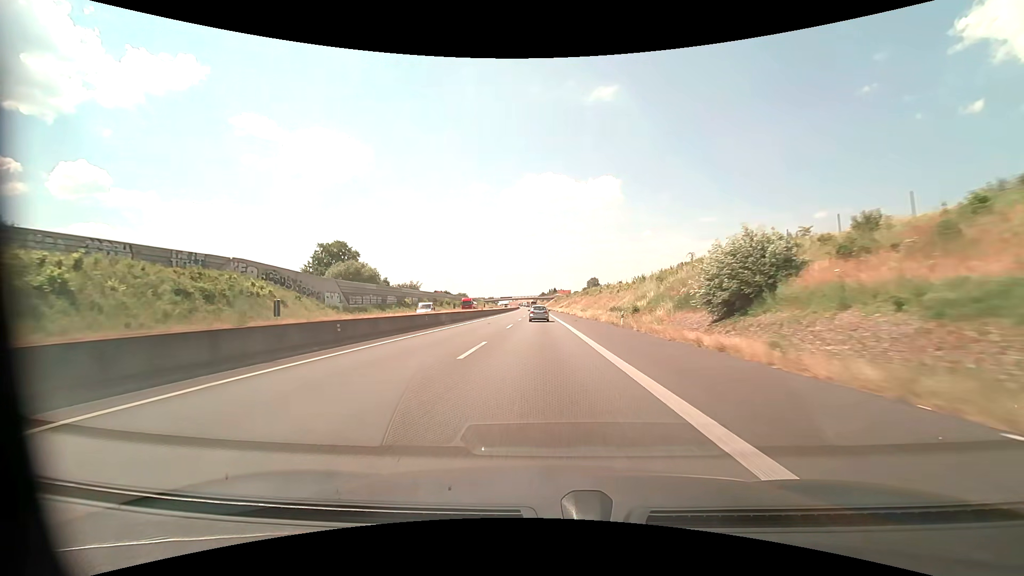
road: motorway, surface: asphalt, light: Day
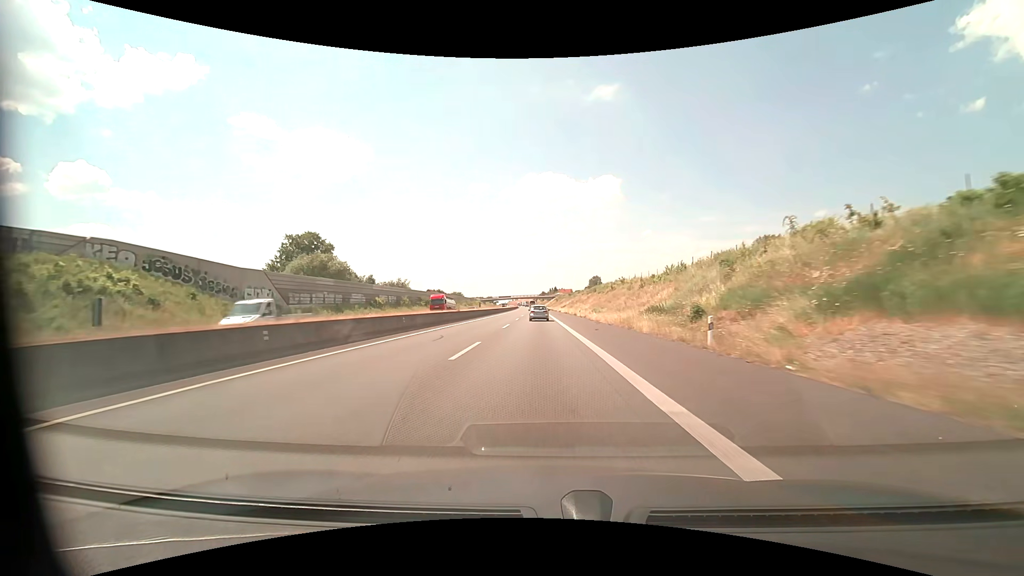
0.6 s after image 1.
(0.0, +18.5) m; 0°
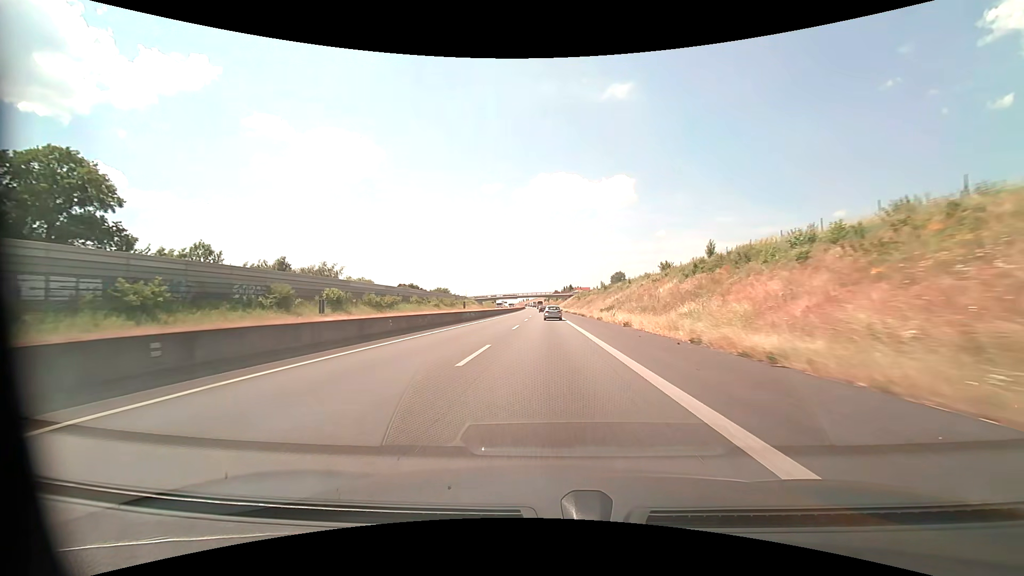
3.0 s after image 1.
(-1.4, +74.2) m; -1°
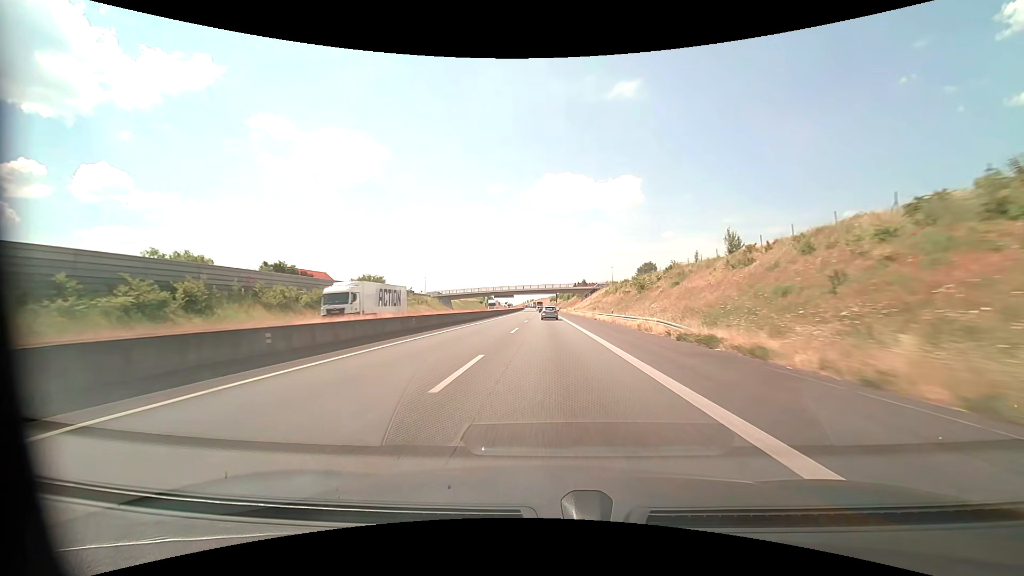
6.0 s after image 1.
(-0.4, +94.4) m; -1°
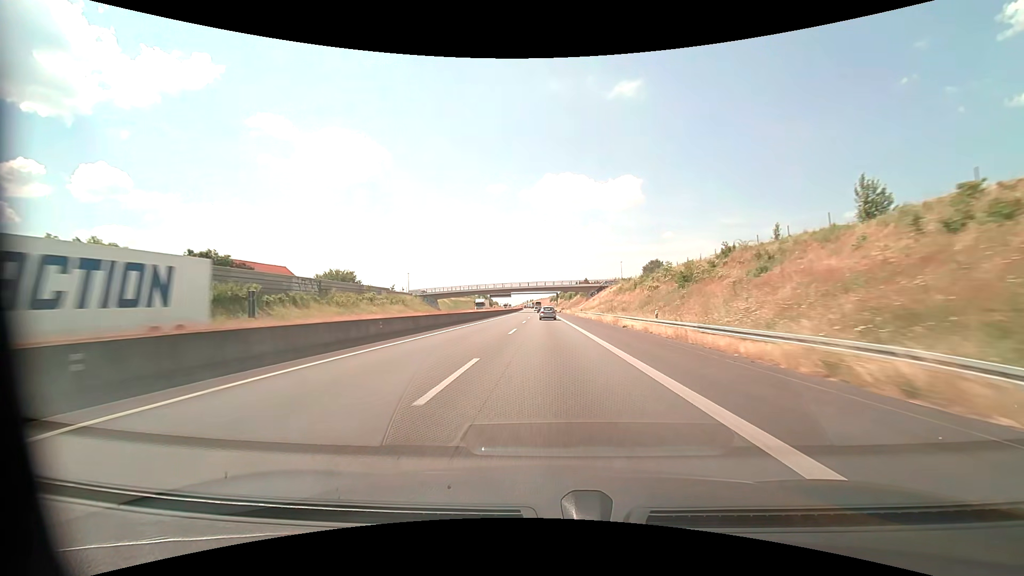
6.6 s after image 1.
(0.0, +19.2) m; 0°
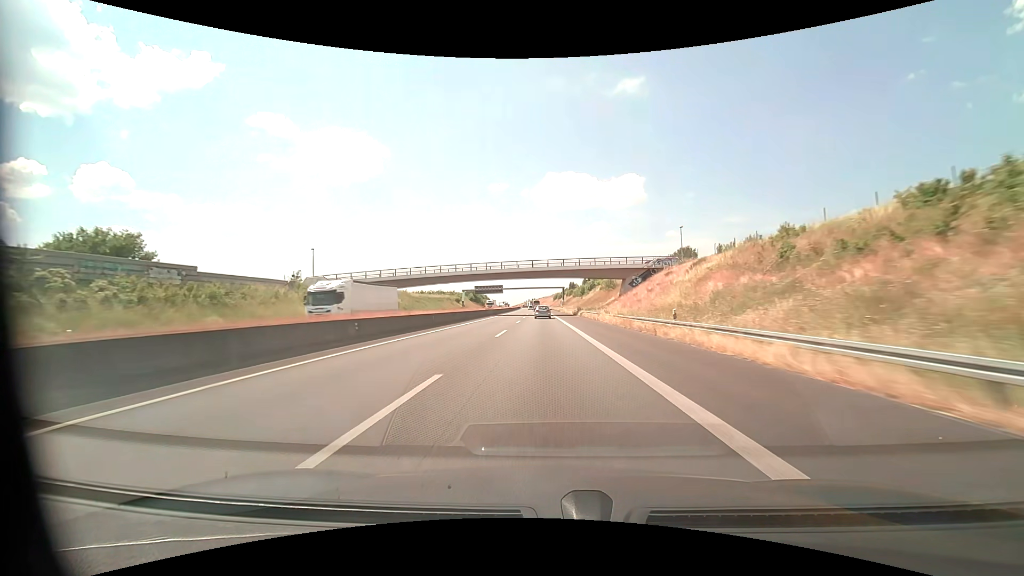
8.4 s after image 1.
(0.0, +57.9) m; 0°
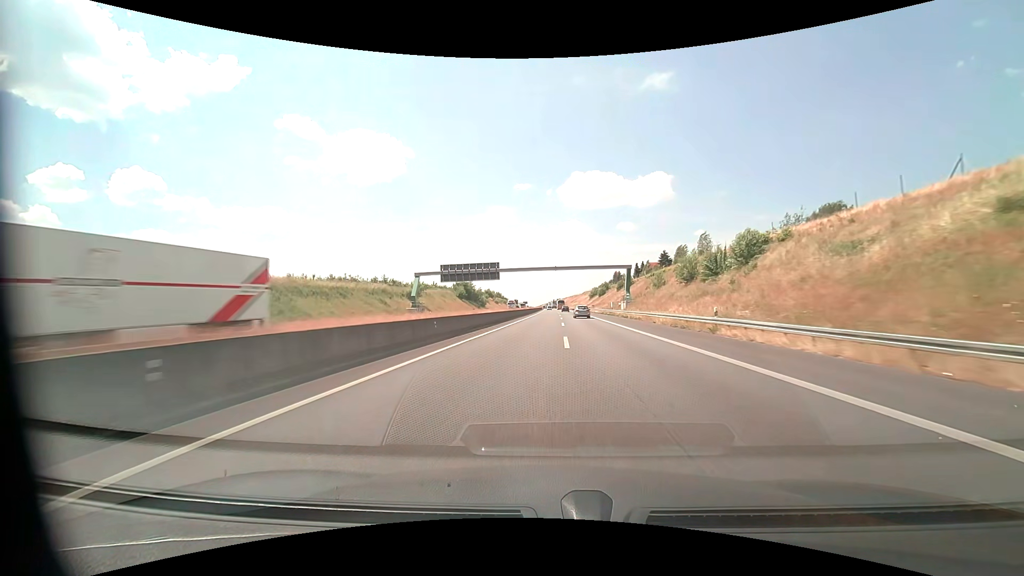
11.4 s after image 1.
(-3.2, +97.0) m; -3°
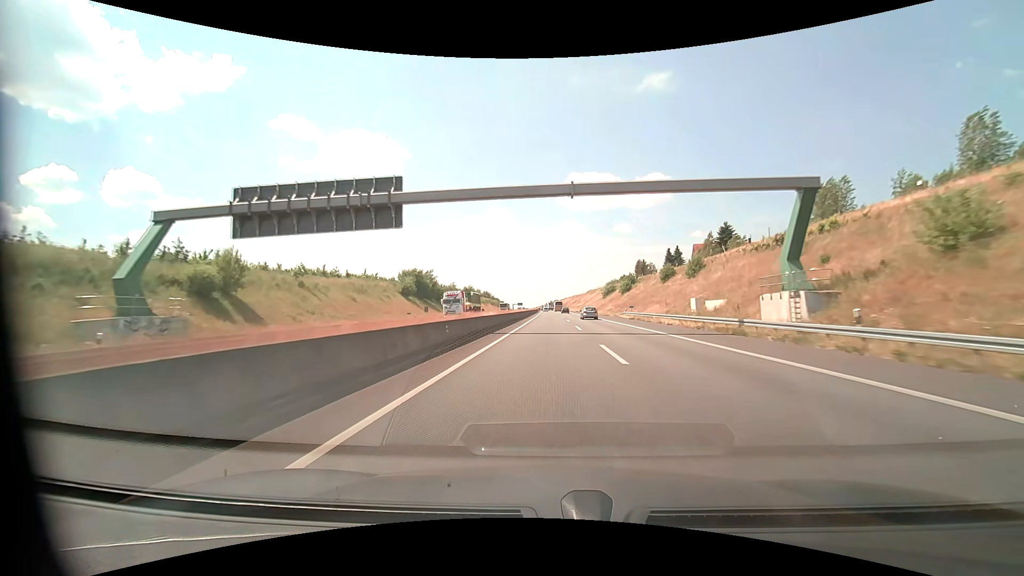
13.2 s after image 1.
(+0.1, +58.9) m; 0°
(0, +10) (0, +20) (0, +30) (0, +40) (0, +50) (0, +60) (0, +70) (+1, +80) (+1, +90) (+1, +100) m
